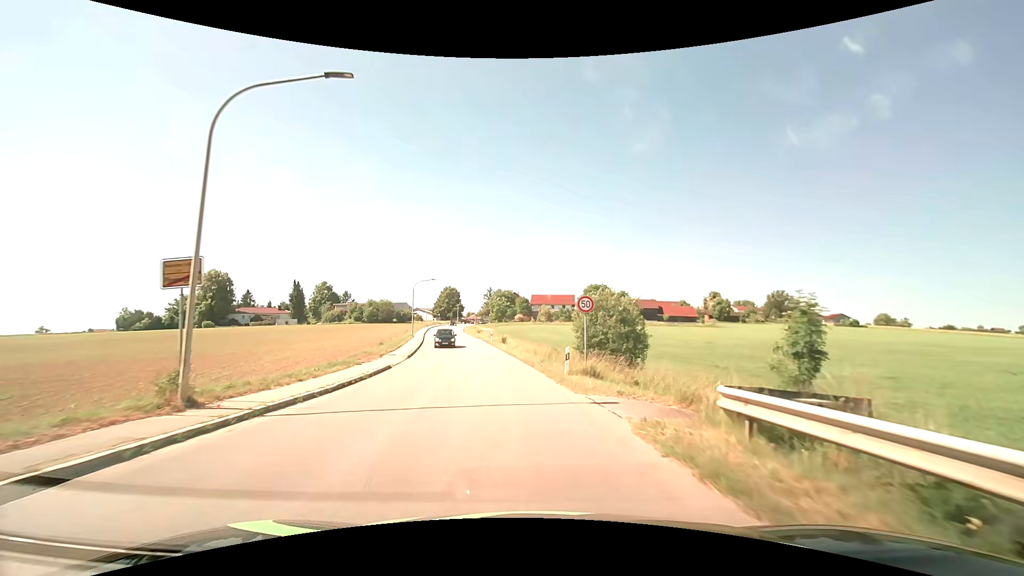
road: tertiary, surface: asphalt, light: Day
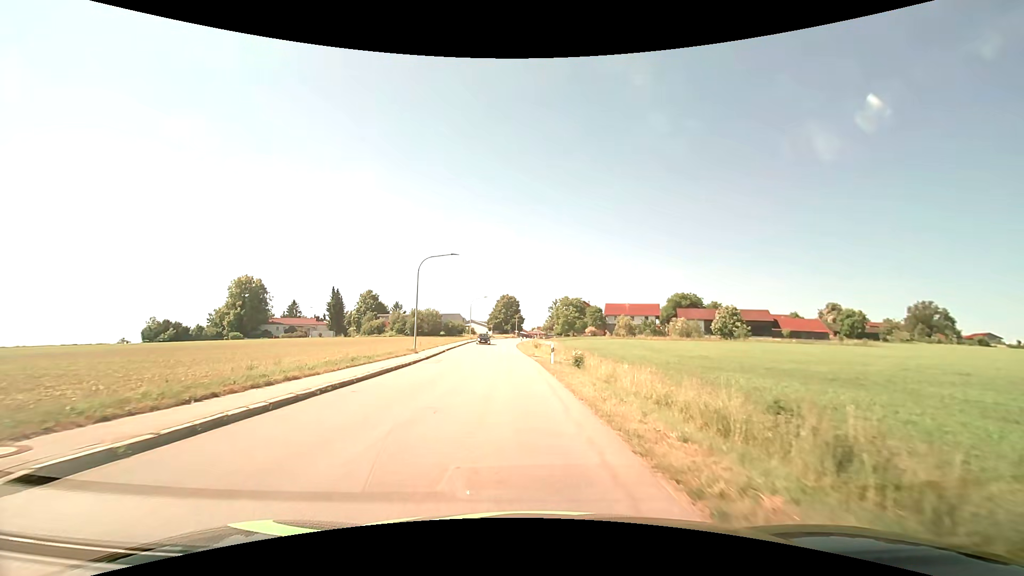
(-1.8, +27.1) m; -8°
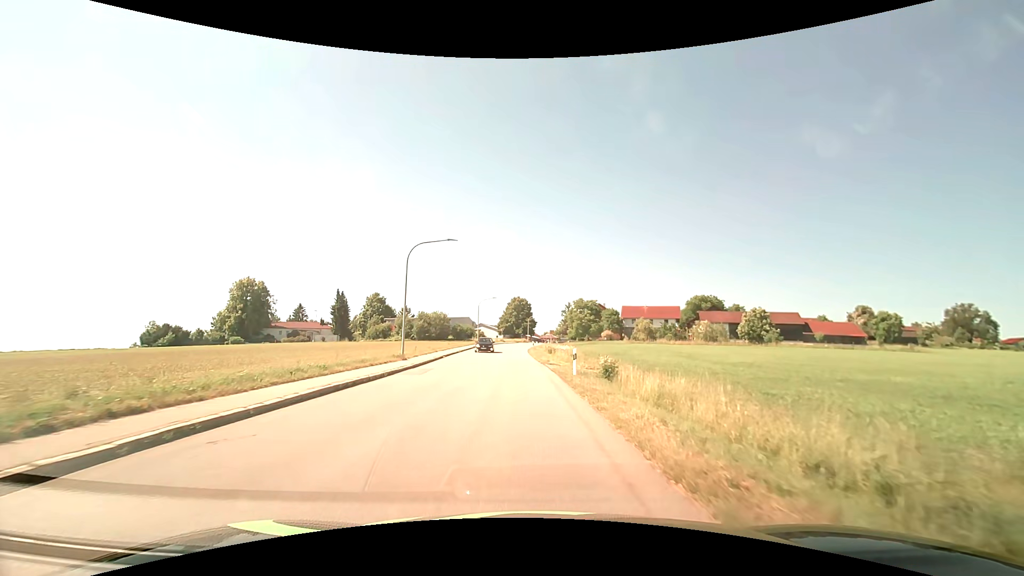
(-0.1, +6.6) m; -1°
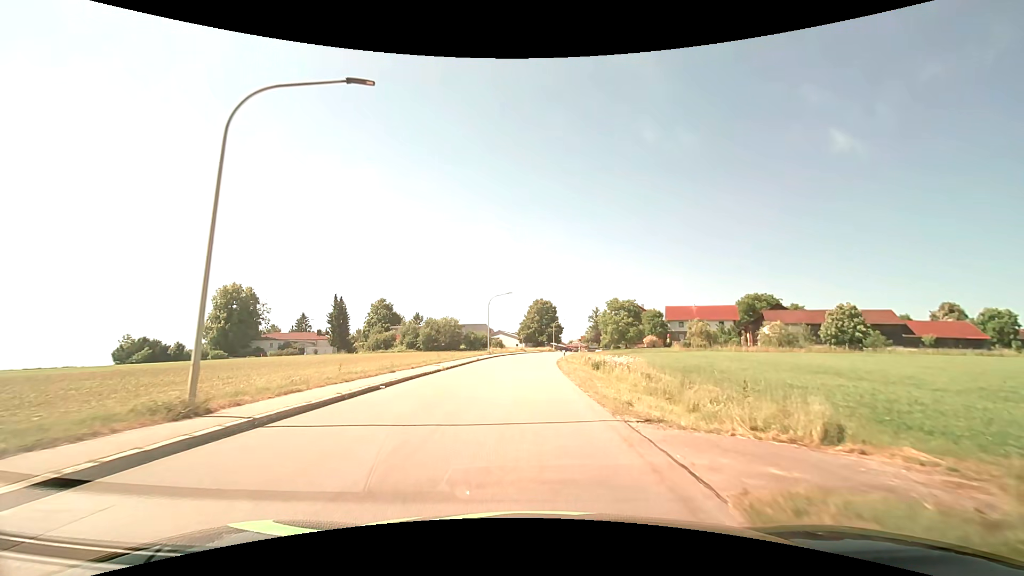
(-0.5, +19.5) m; -3°
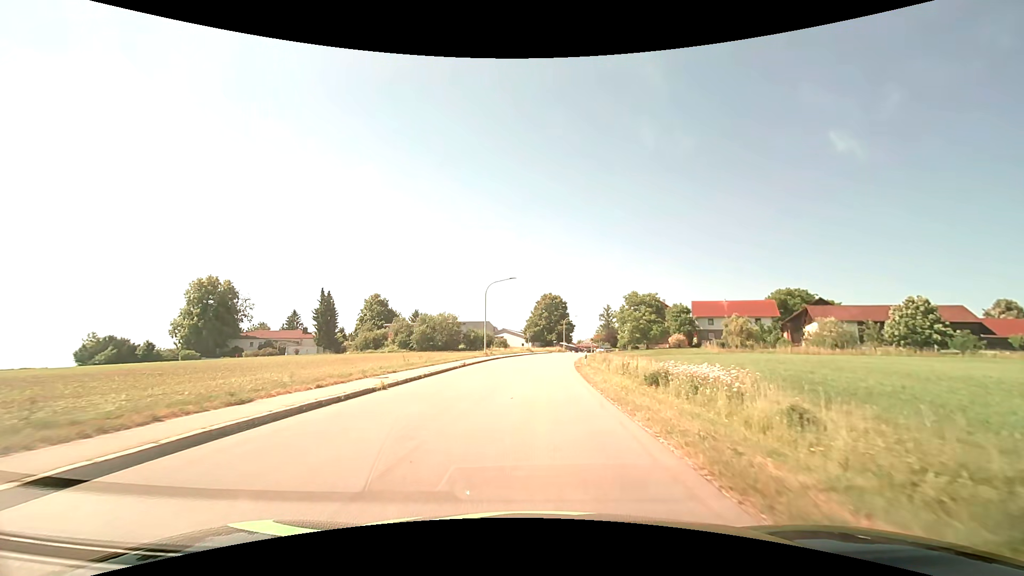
(-0.1, +12.6) m; -1°
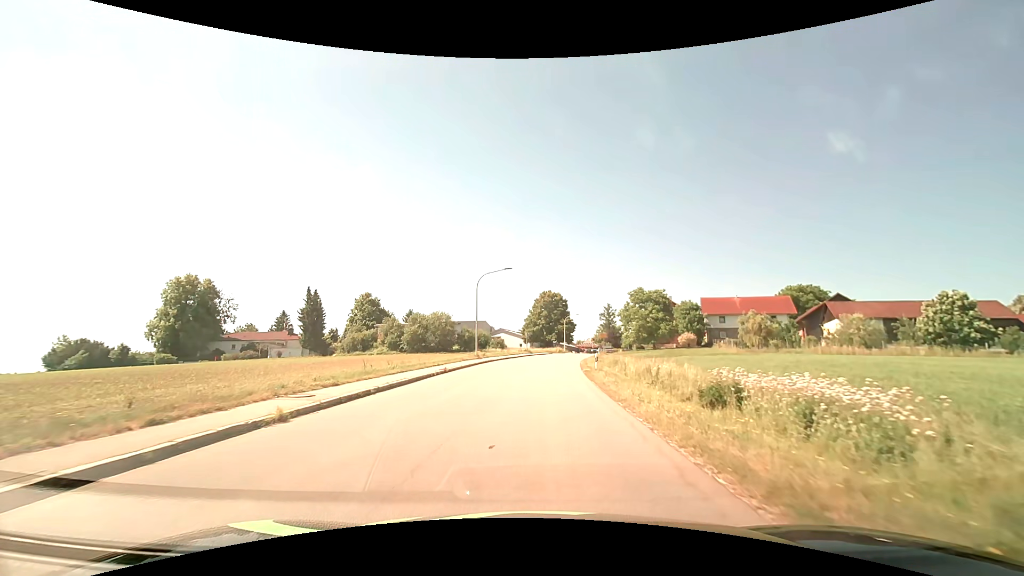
(0.0, +6.2) m; 0°
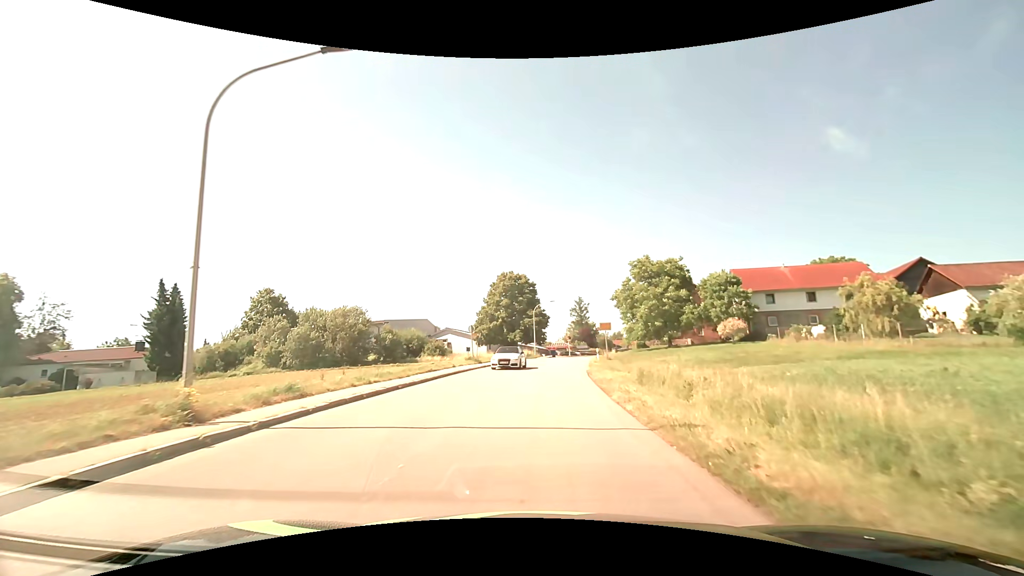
(+1.0, +30.6) m; +4°
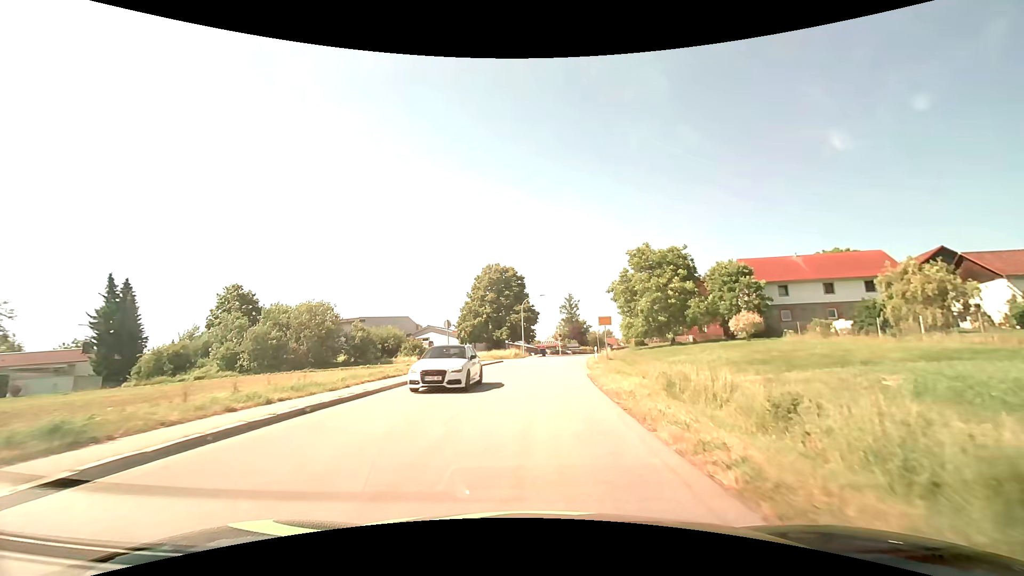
(0.0, +6.0) m; +1°
